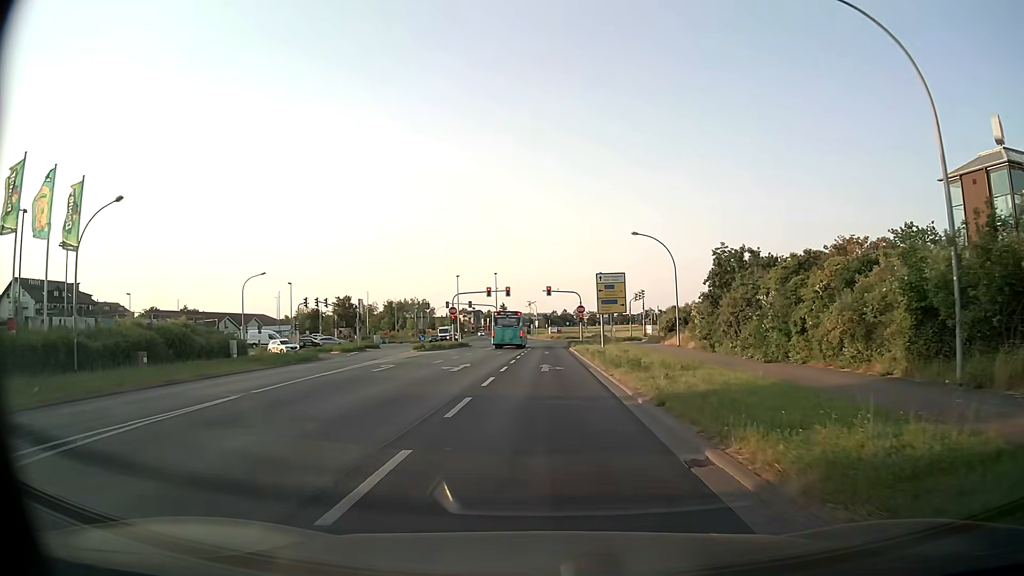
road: tertiary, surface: asphalt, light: Day
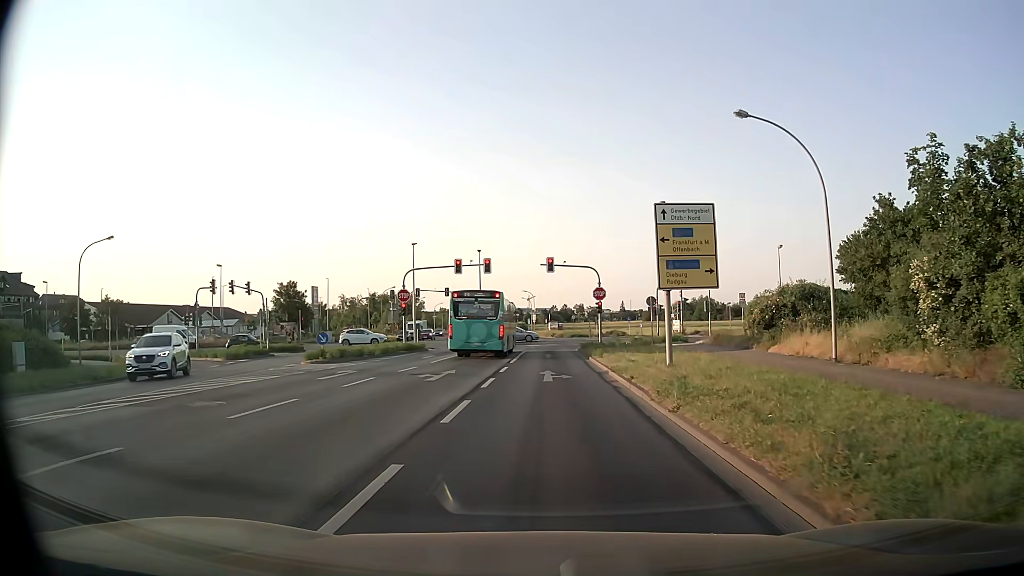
(0.0, +24.8) m; 0°
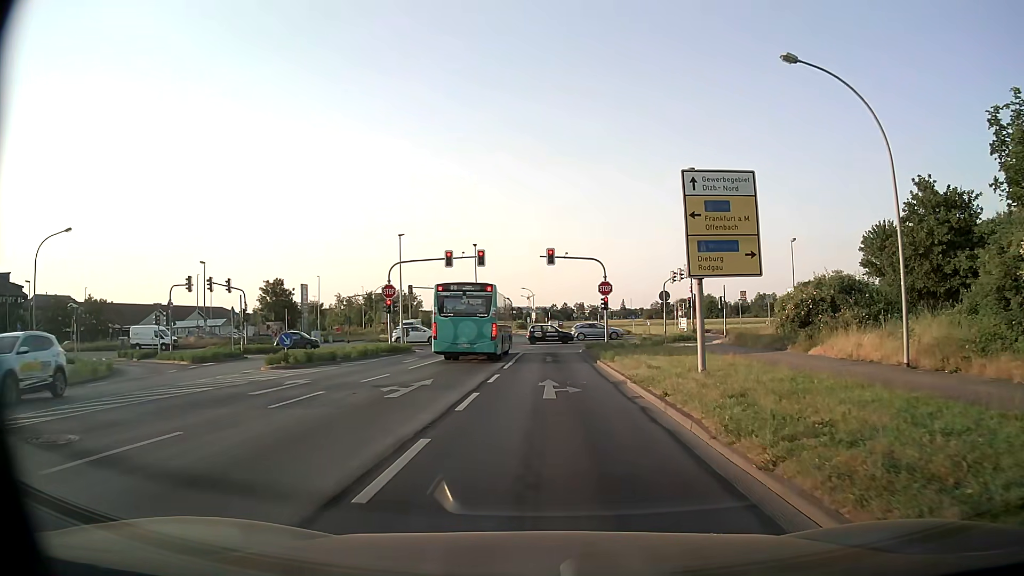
(0.0, +4.5) m; 0°
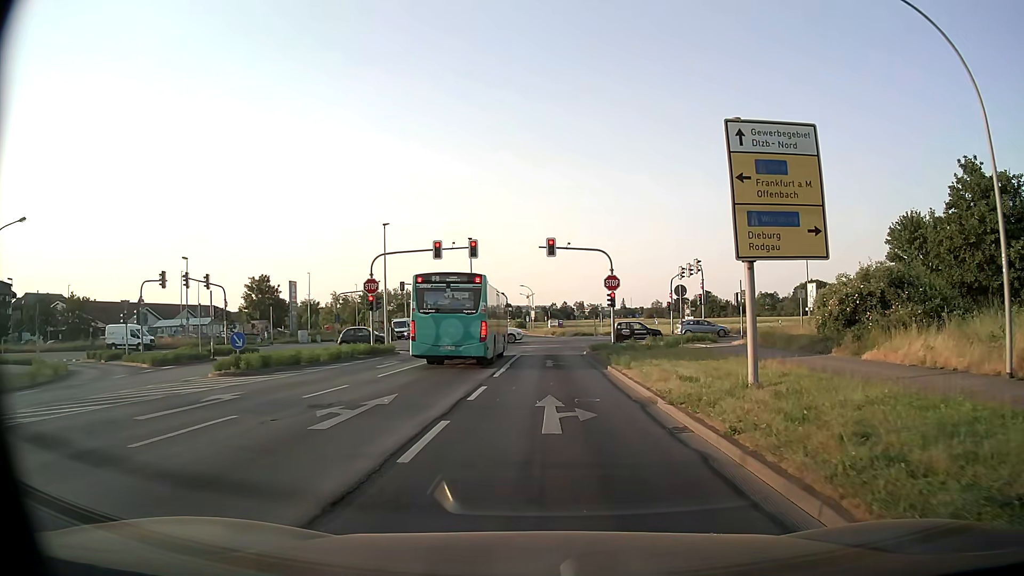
(0.0, +4.3) m; 0°
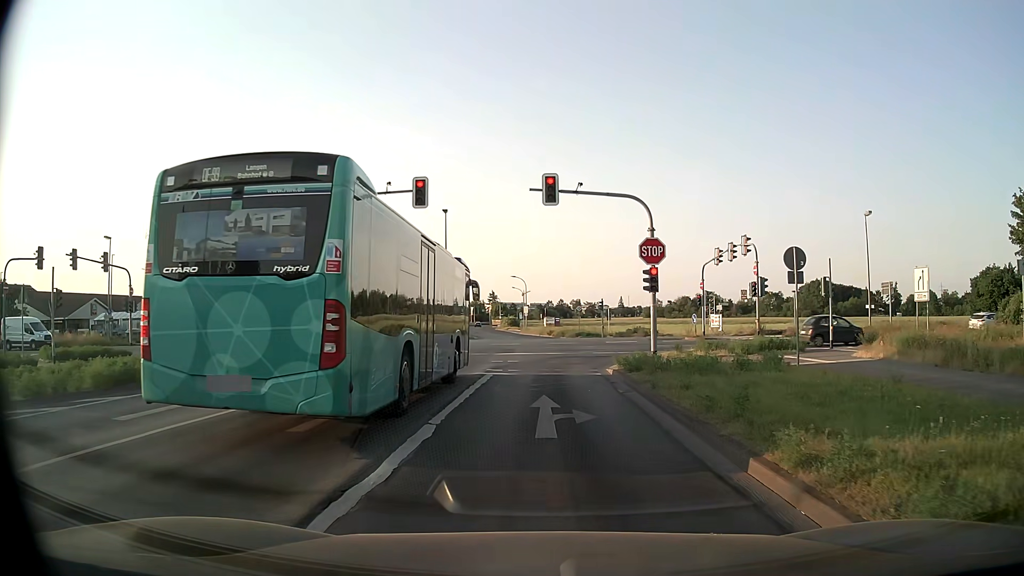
(0.0, +15.1) m; 0°
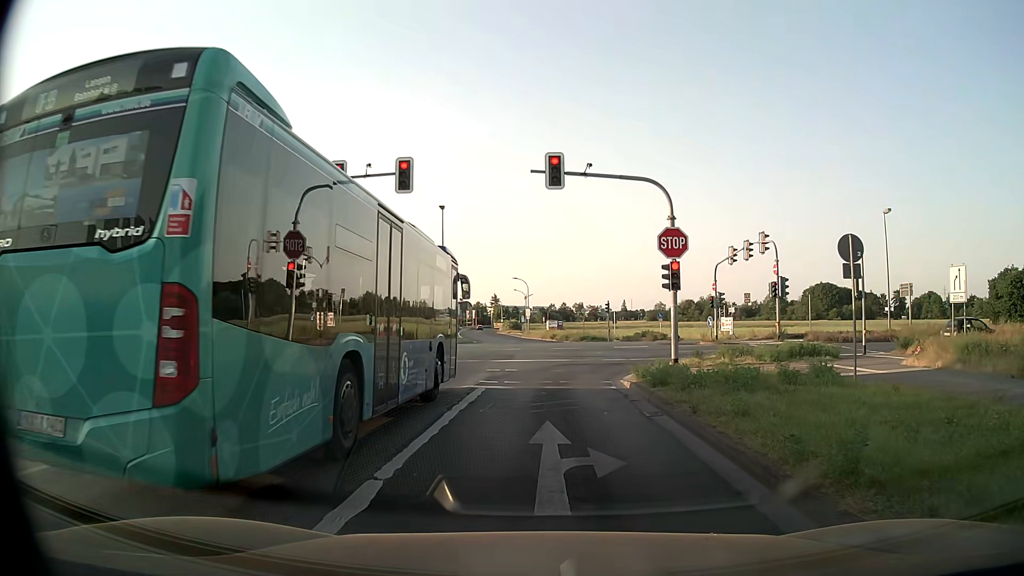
(0.0, +3.0) m; 0°
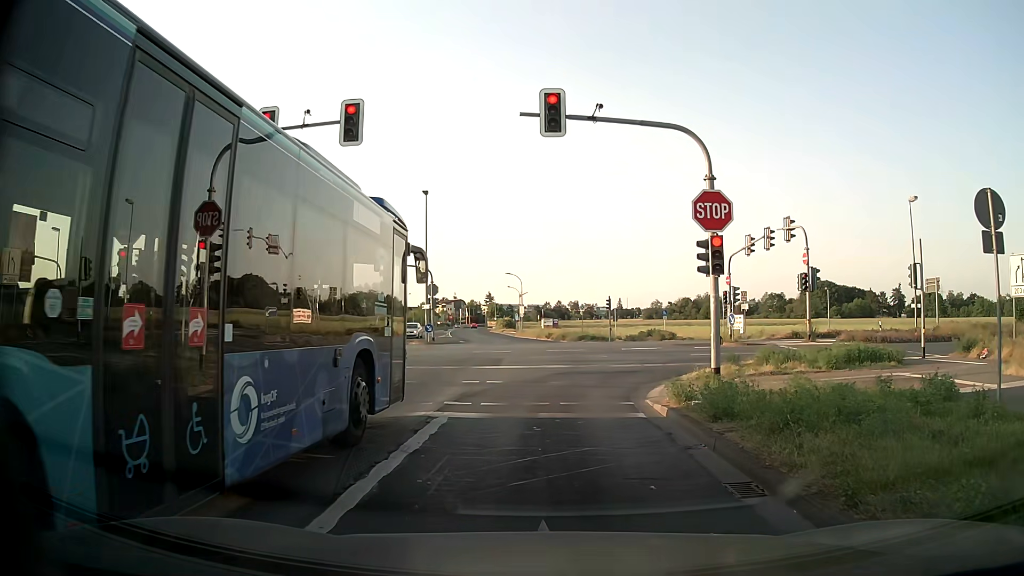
(0.0, +5.0) m; 0°
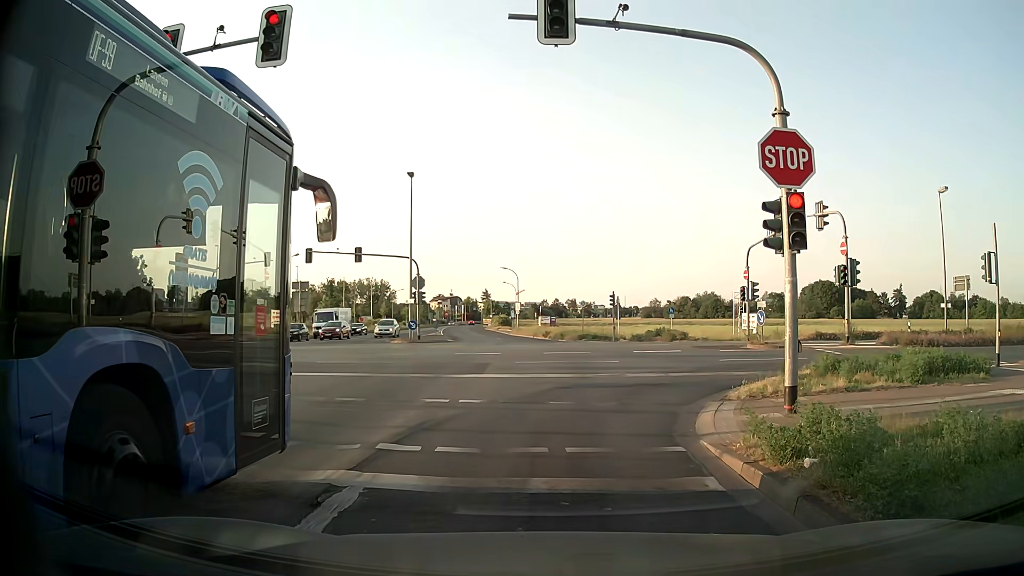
(0.0, +4.3) m; 0°
(0, +10) (+5, +19) (+14, +21) (+24, +21) (+34, +21) (+44, +22) (+54, +22) (+64, +22) (+74, +23) (+84, +23) m
